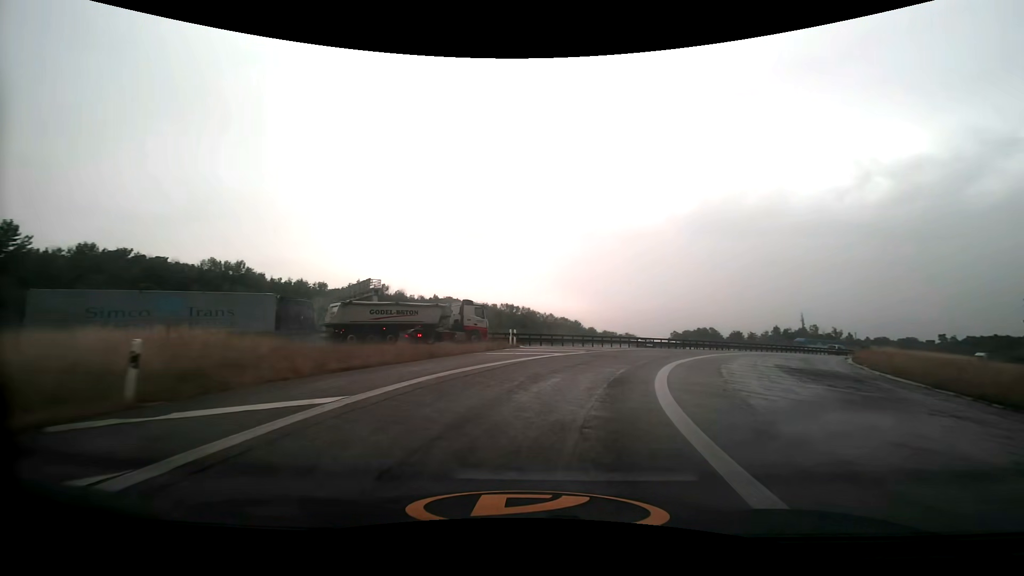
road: motorway_link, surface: asphalt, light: Day
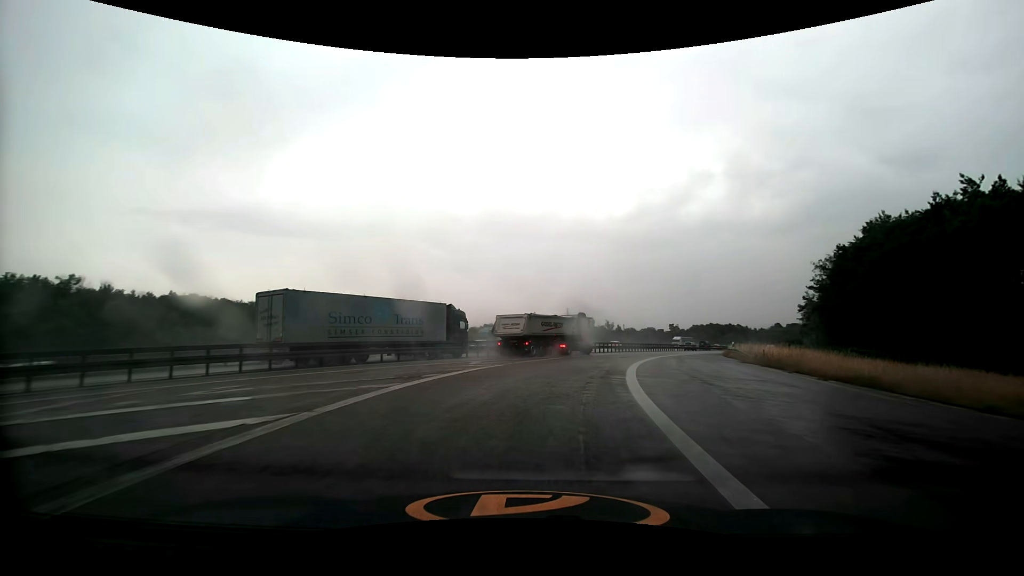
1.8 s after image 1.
(+5.6, +25.3) m; +24°
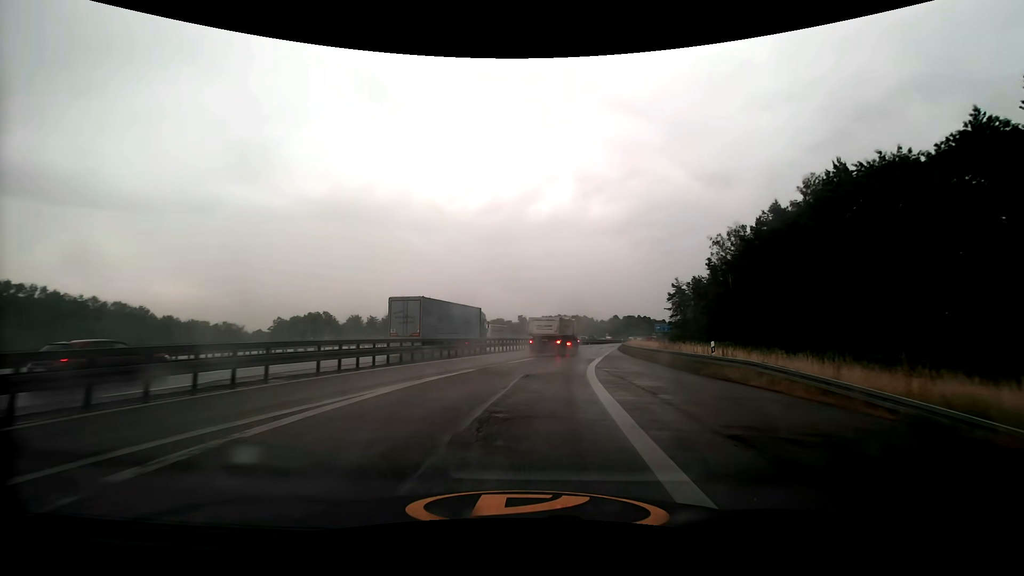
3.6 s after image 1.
(+4.8, +28.4) m; +17°
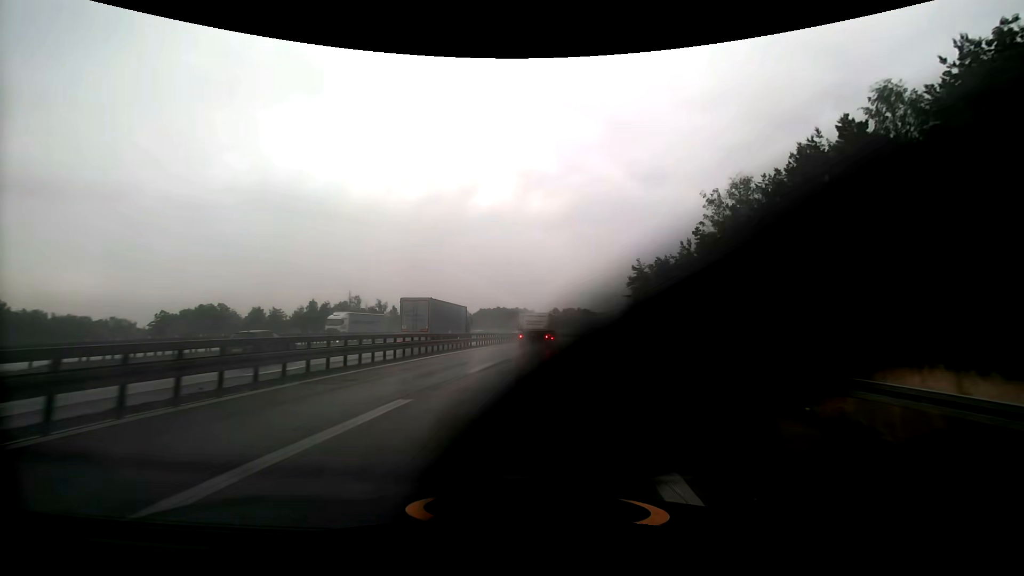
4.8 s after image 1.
(+1.4, +21.5) m; +7°
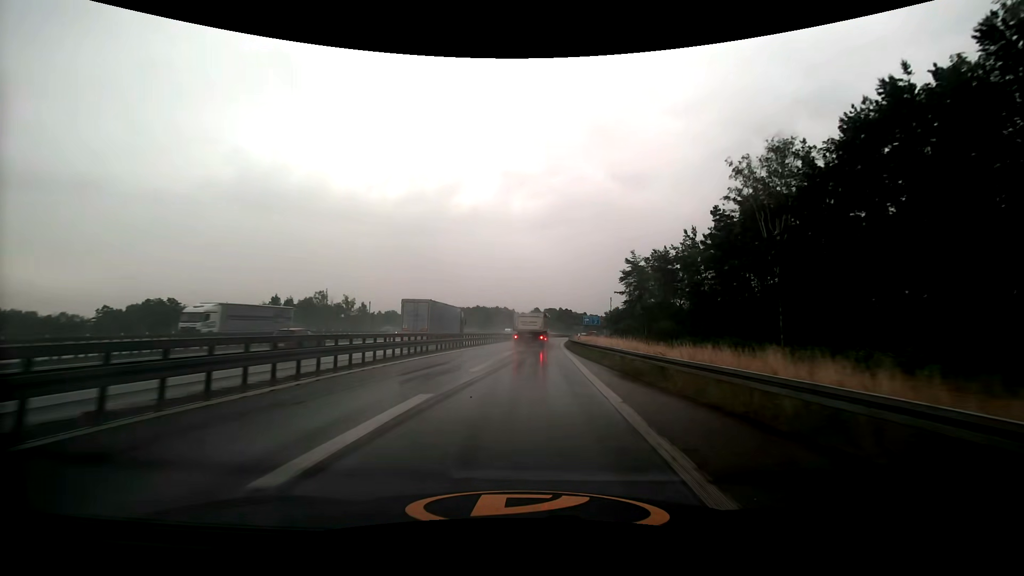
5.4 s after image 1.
(+0.2, +11.3) m; +2°
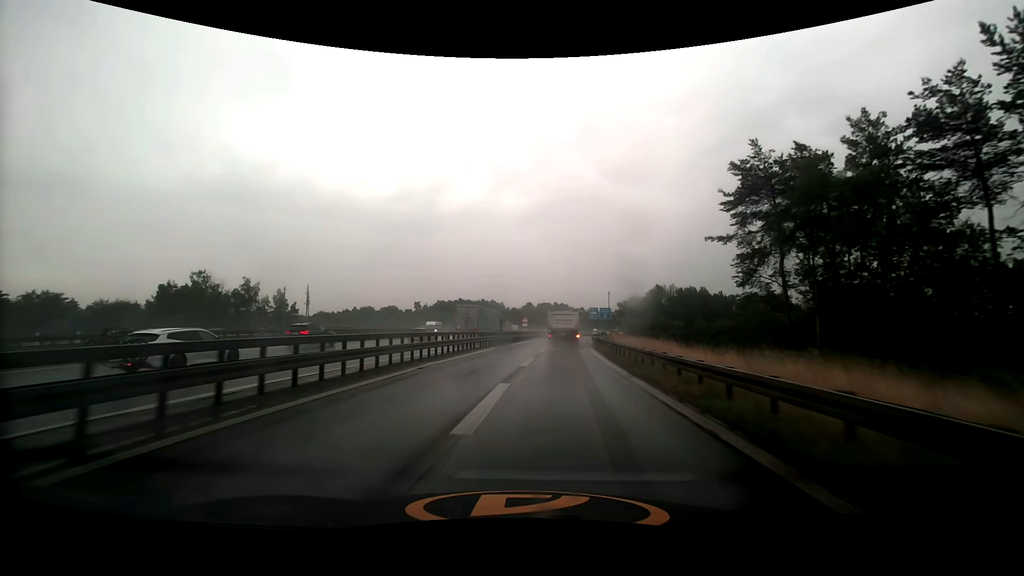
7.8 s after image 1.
(+1.1, +46.0) m; +1°
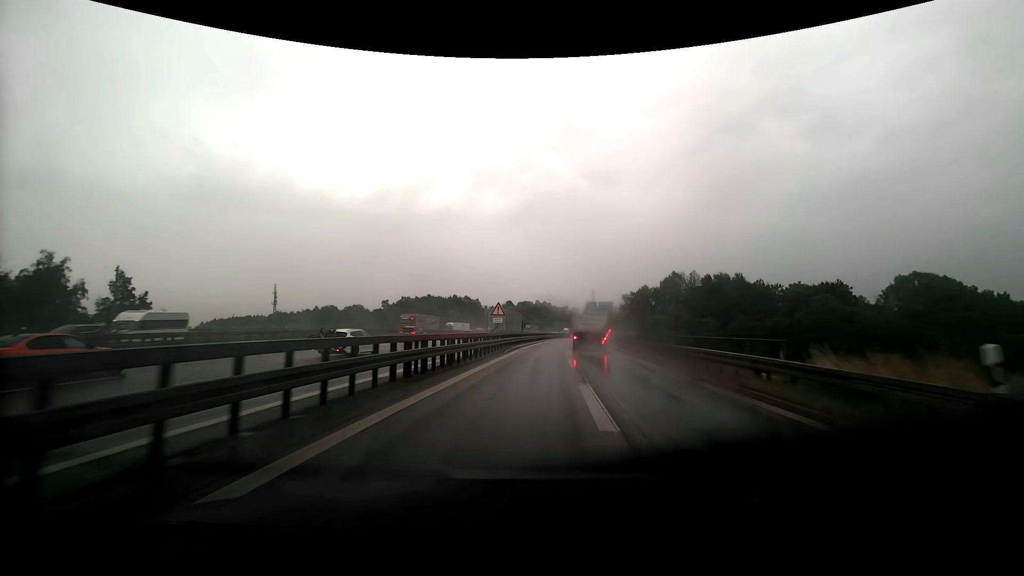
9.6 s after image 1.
(+0.3, +35.8) m; +2°
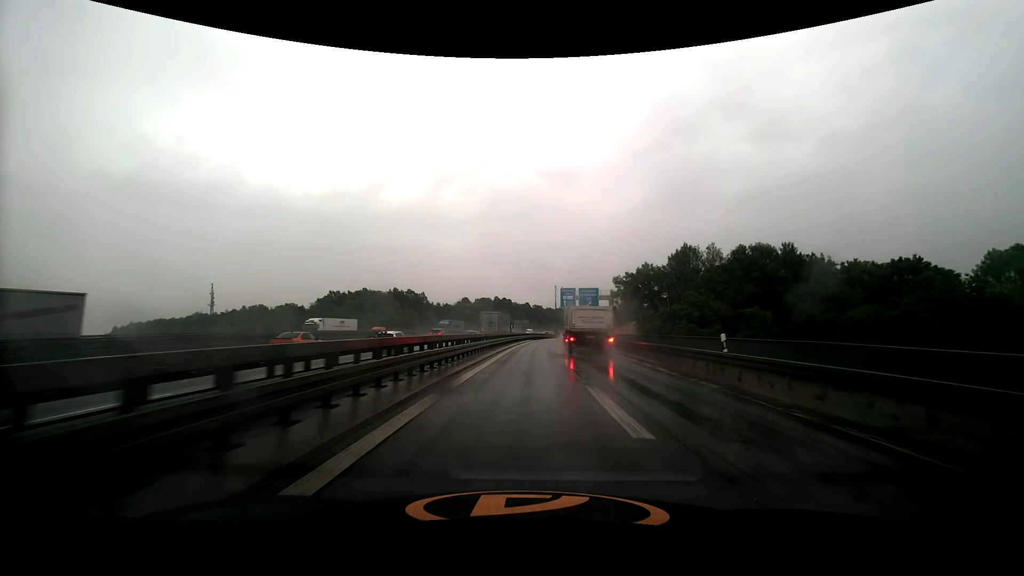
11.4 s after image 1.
(+1.6, +36.5) m; +5°
(0, +10) (0, +20) (+1, +30) (+1, +40) (+1, +50) (+2, +60) (+3, +70) (+3, +80) (+4, +90) (+5, +100) m
